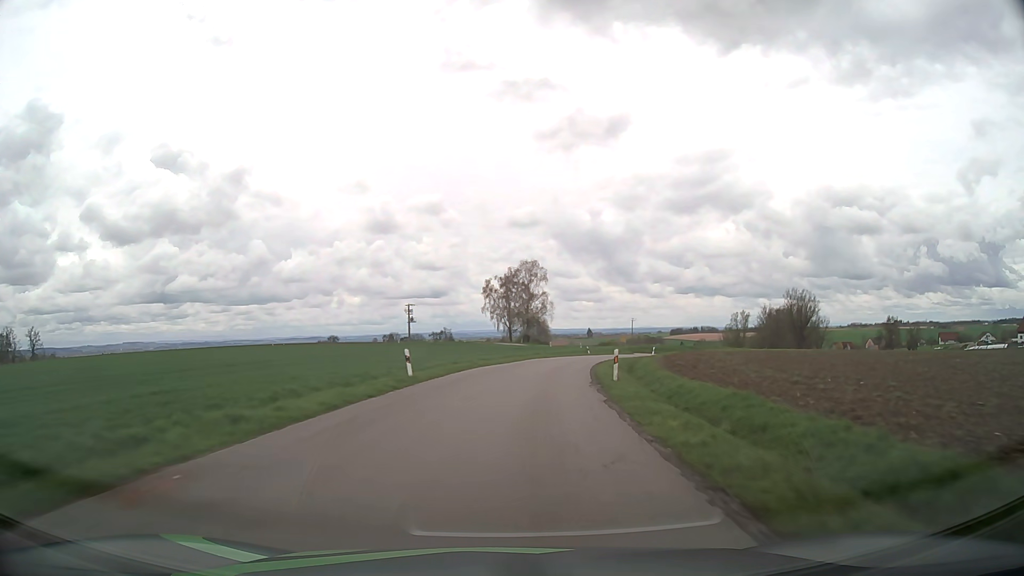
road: tertiary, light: Day
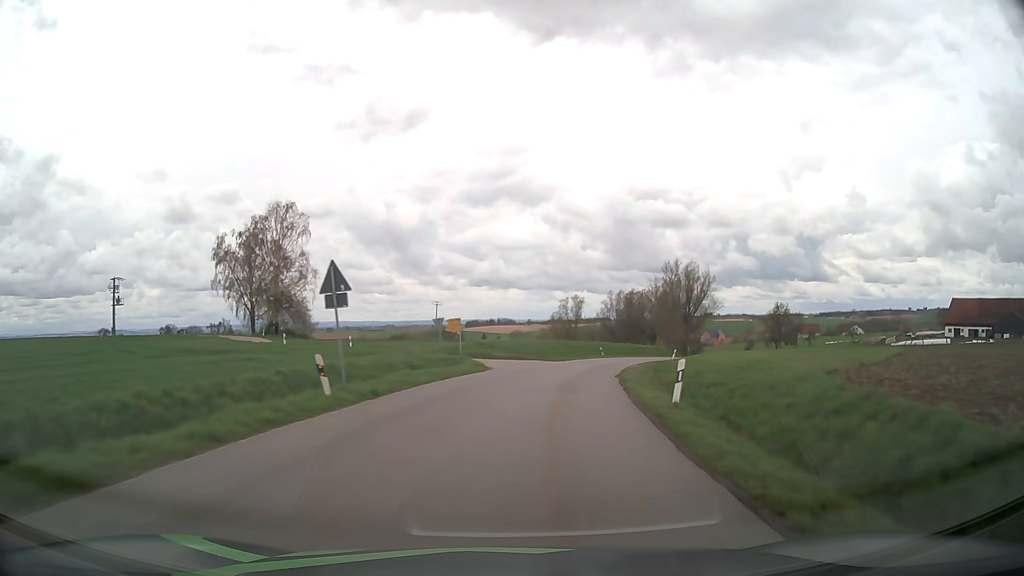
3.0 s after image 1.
(+8.1, +58.7) m; +17°
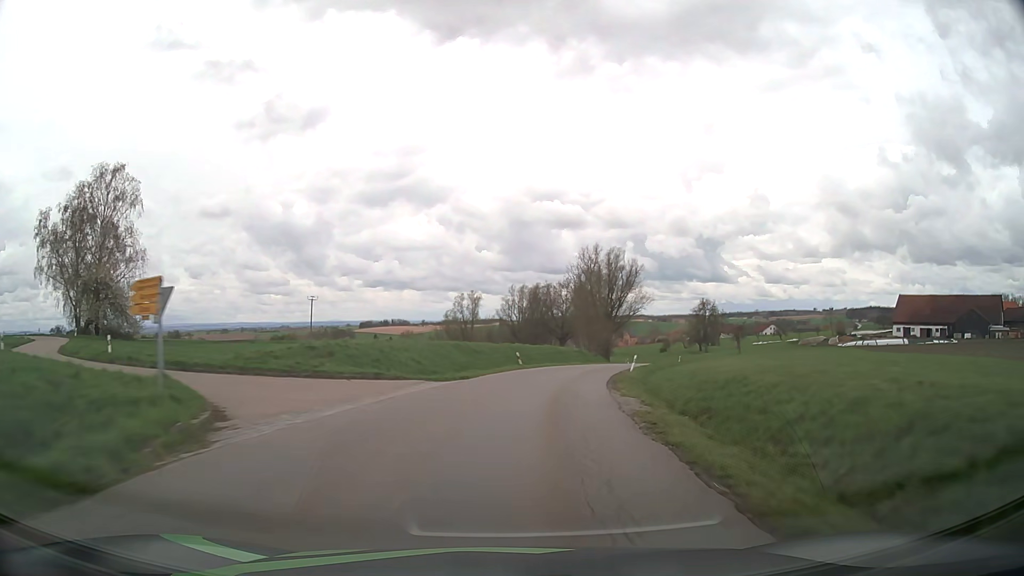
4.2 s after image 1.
(+1.7, +23.0) m; +9°
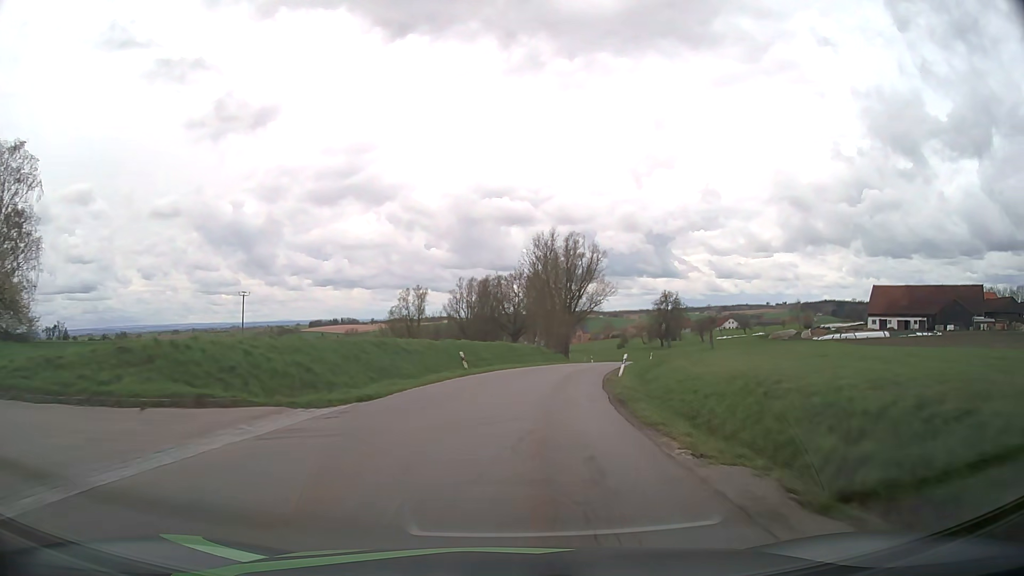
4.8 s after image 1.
(+0.5, +11.6) m; +4°
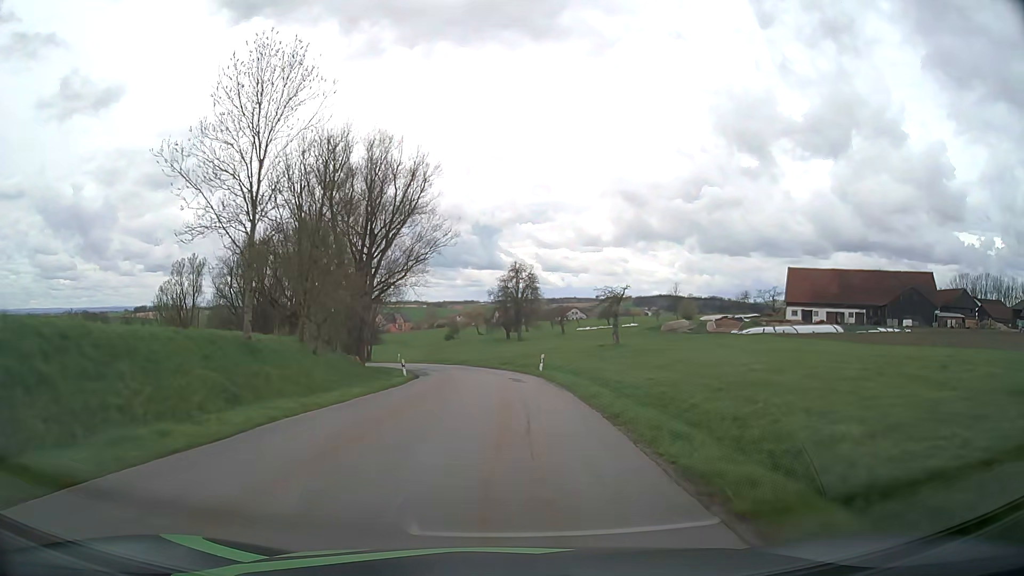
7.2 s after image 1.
(+6.0, +44.8) m; +15°
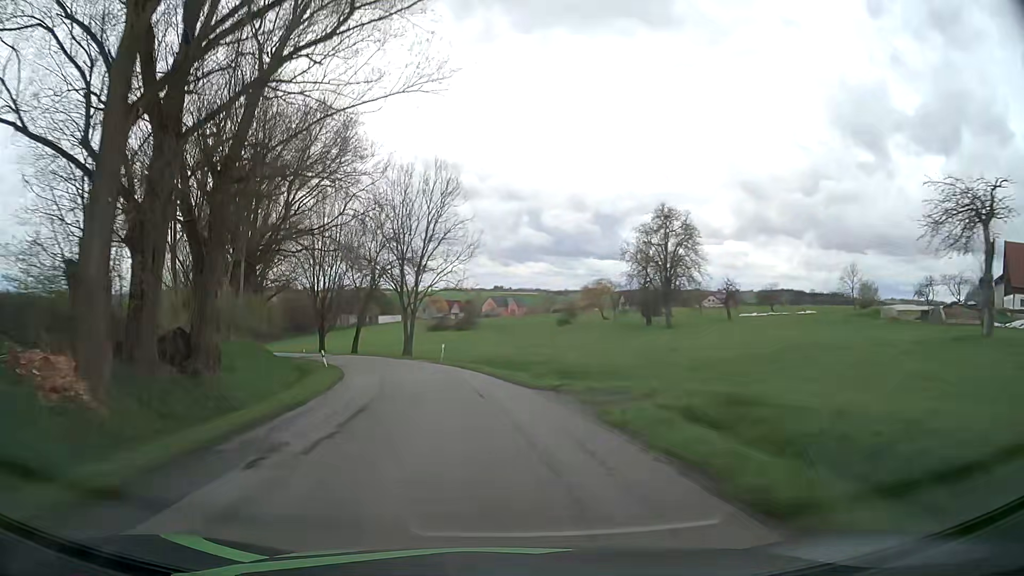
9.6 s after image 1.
(-1.9, +43.1) m; -10°
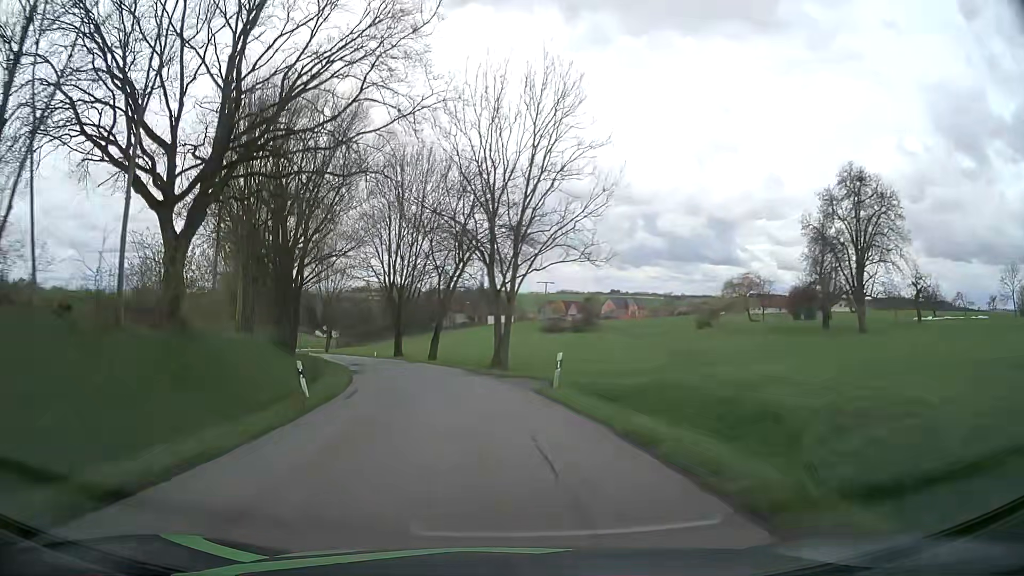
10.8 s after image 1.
(-1.7, +21.2) m; -9°
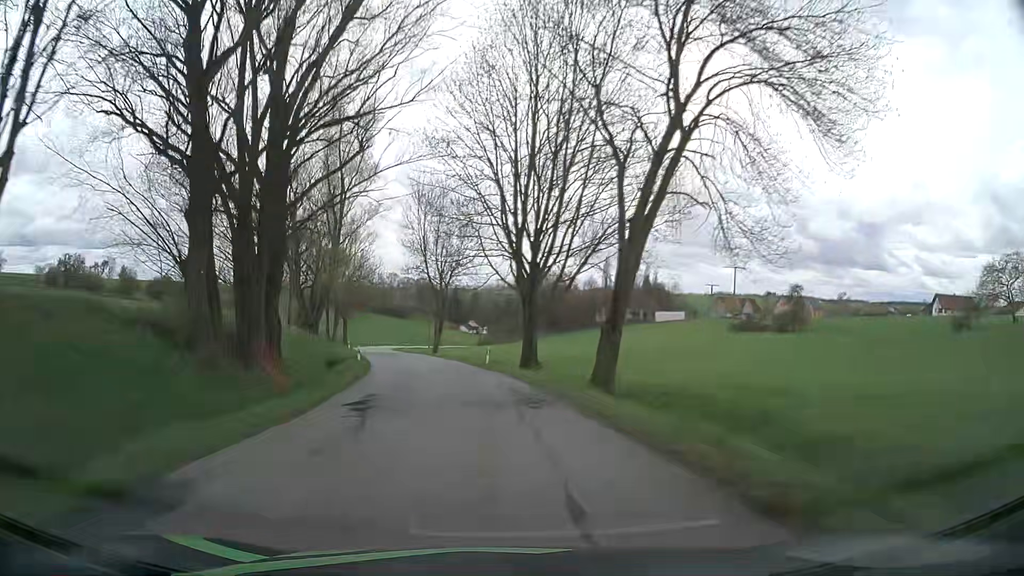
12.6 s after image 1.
(-4.0, +32.2) m; -14°
(0, +10) (-1, +20) (-3, +30) (-5, +40) (-7, +49) (-9, +59) (-12, +69) (-14, +79) (-16, +88) (-18, +98) m
